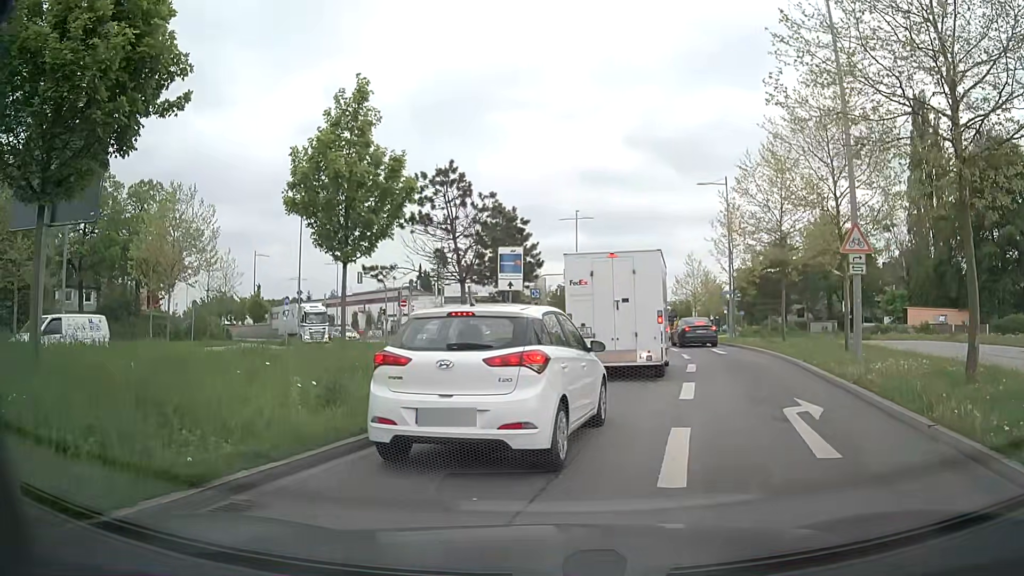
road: secondary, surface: asphalt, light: Day
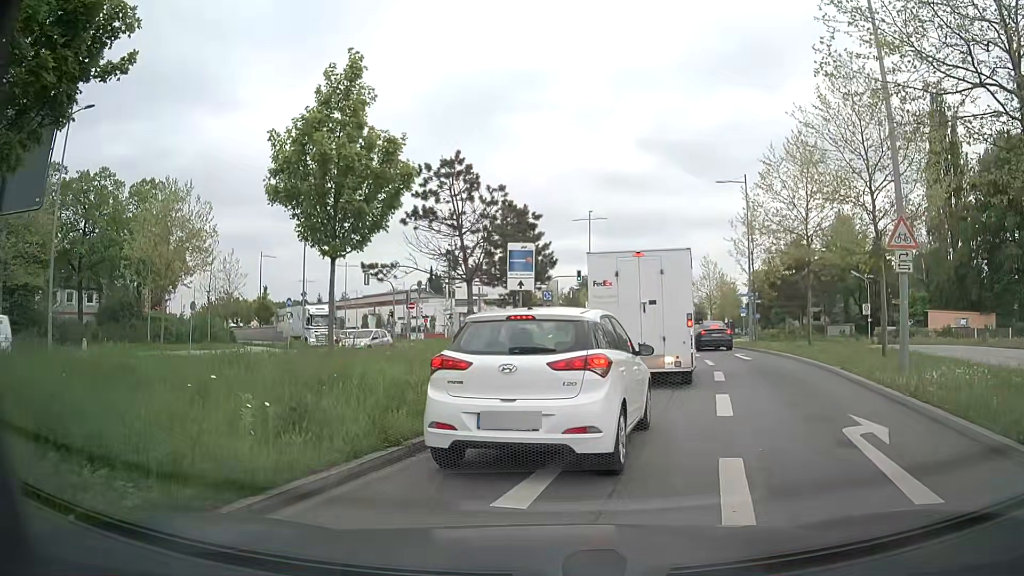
(0.0, +1.7) m; 0°
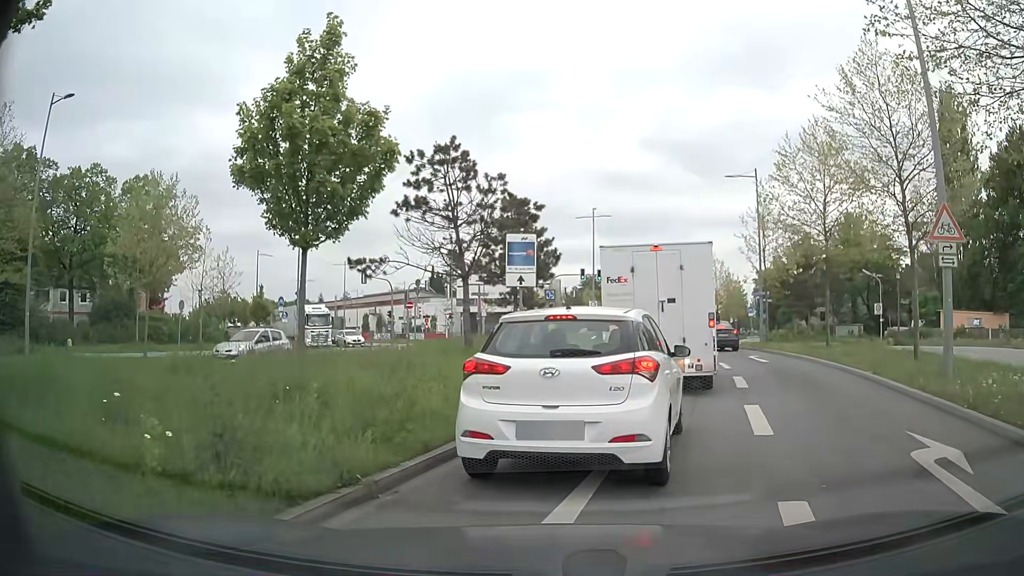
(0.0, +1.7) m; -1°
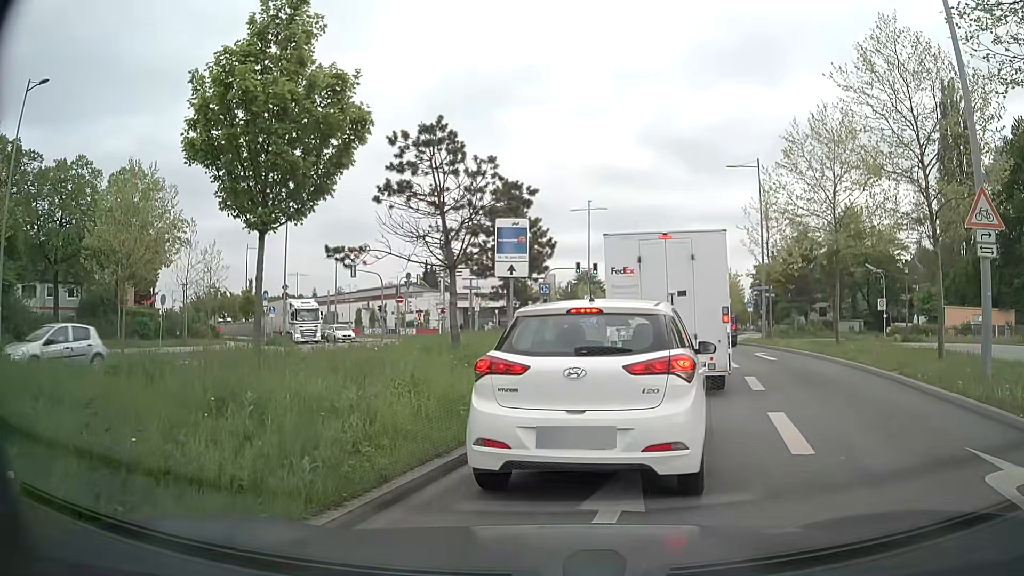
(0.0, +1.5) m; +1°
